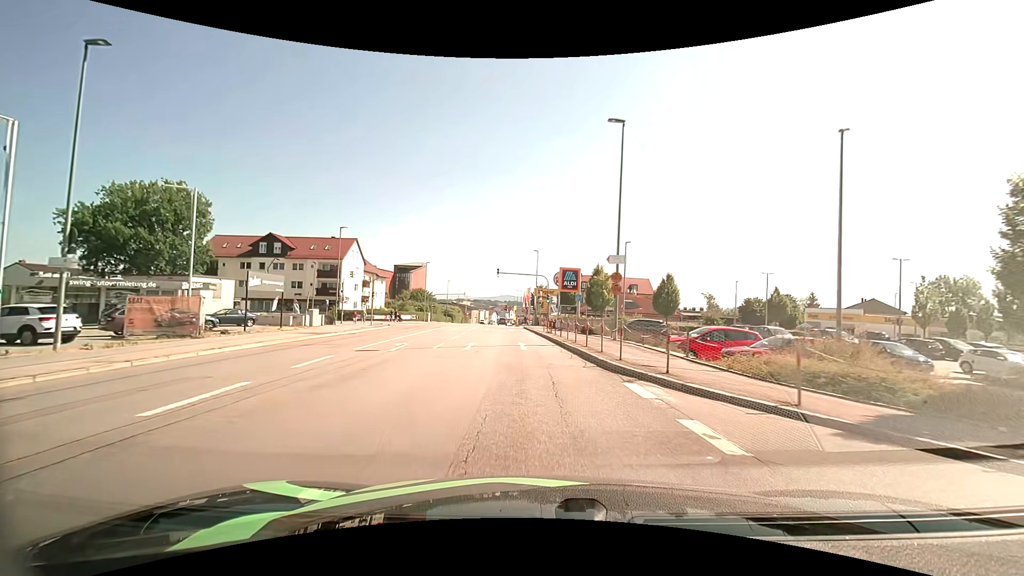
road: tertiary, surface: asphalt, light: Day
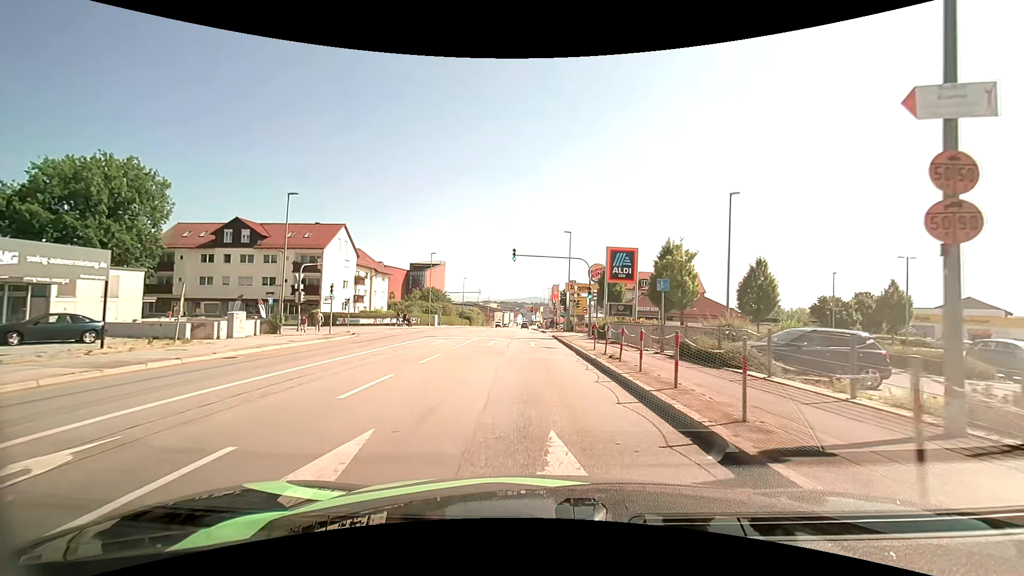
(-0.4, +16.6) m; -3°
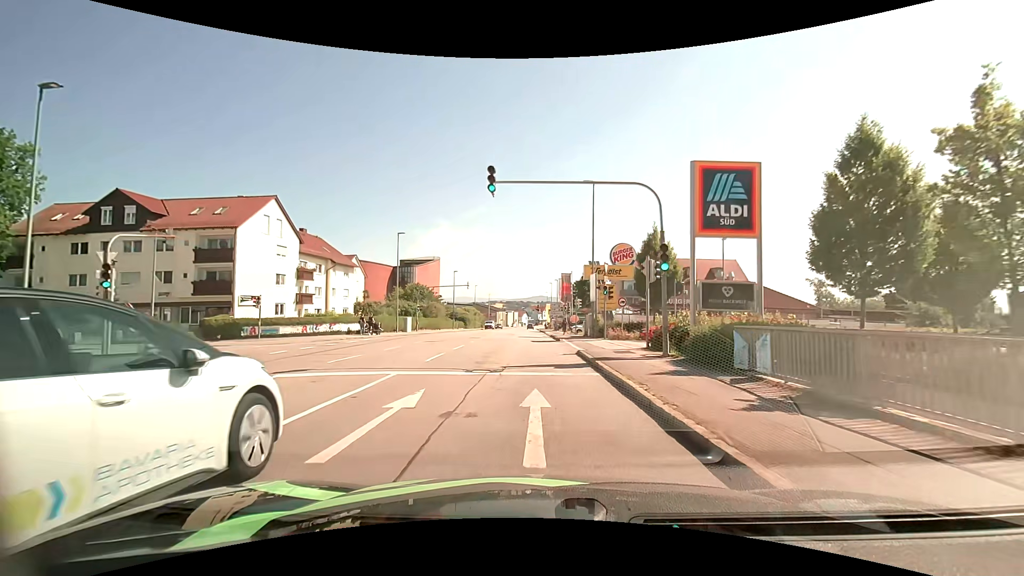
(-0.1, +18.9) m; -1°
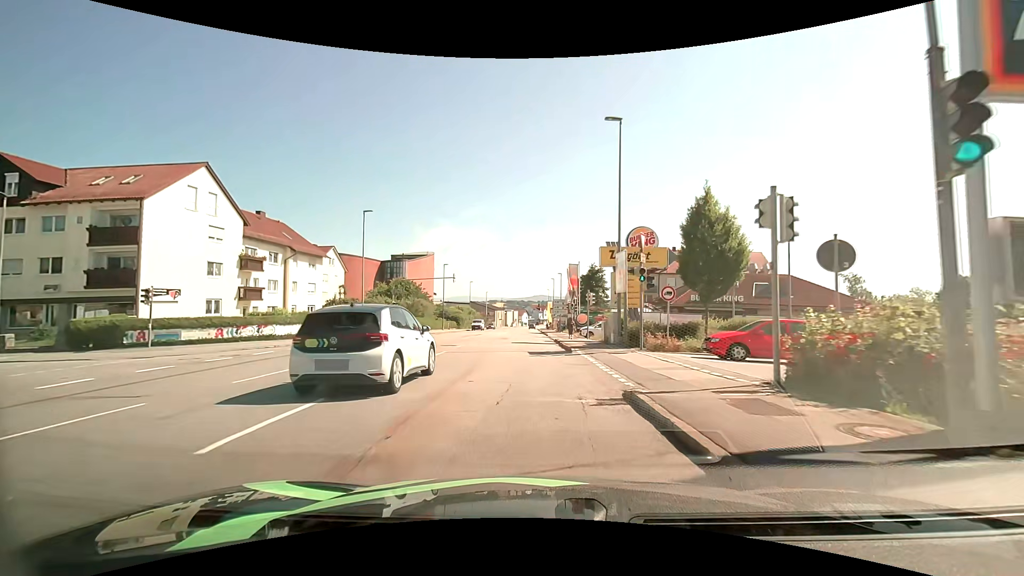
(0.0, +10.4) m; 0°
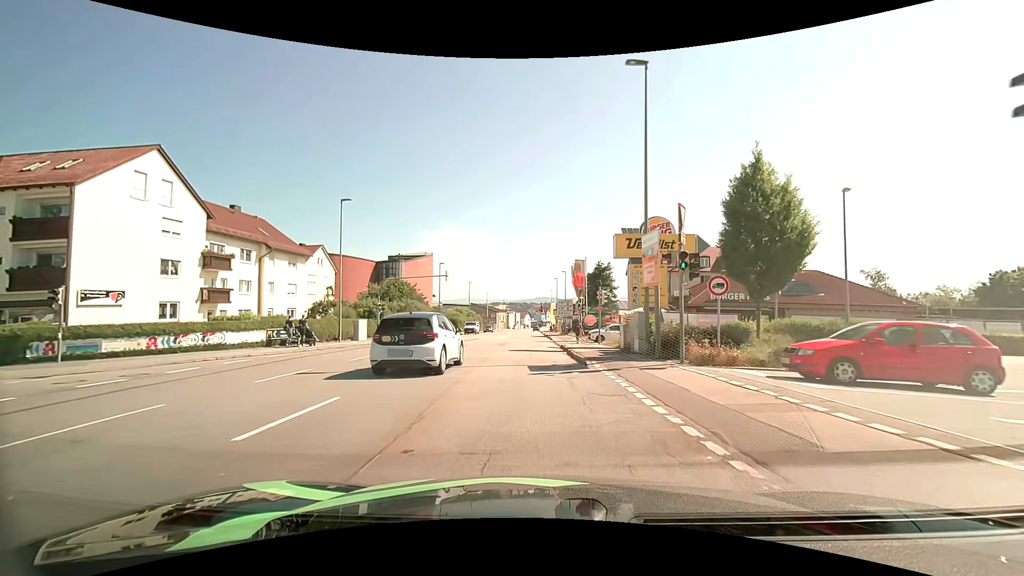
(0.0, +5.1) m; -1°
